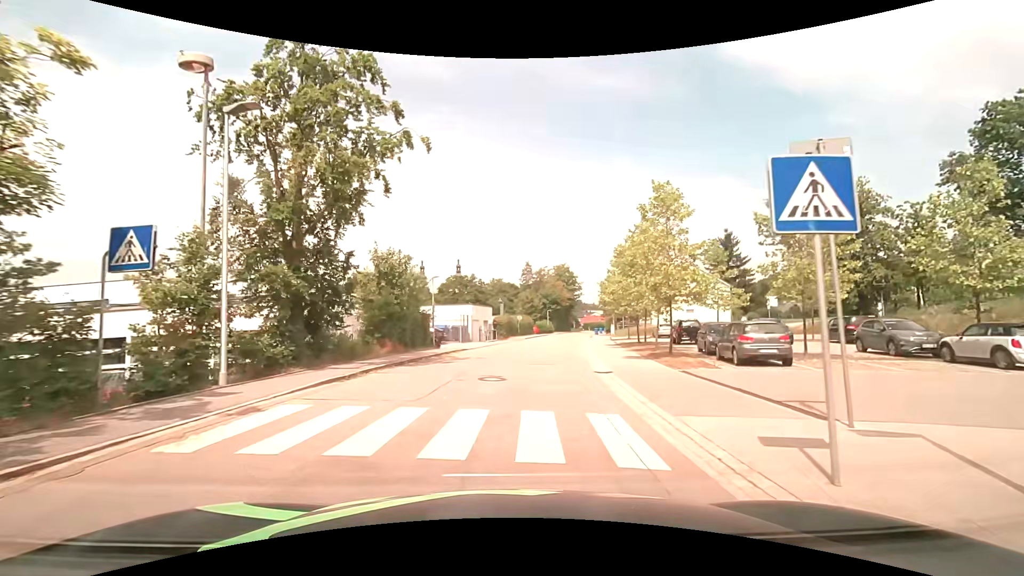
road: residential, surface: asphalt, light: Day
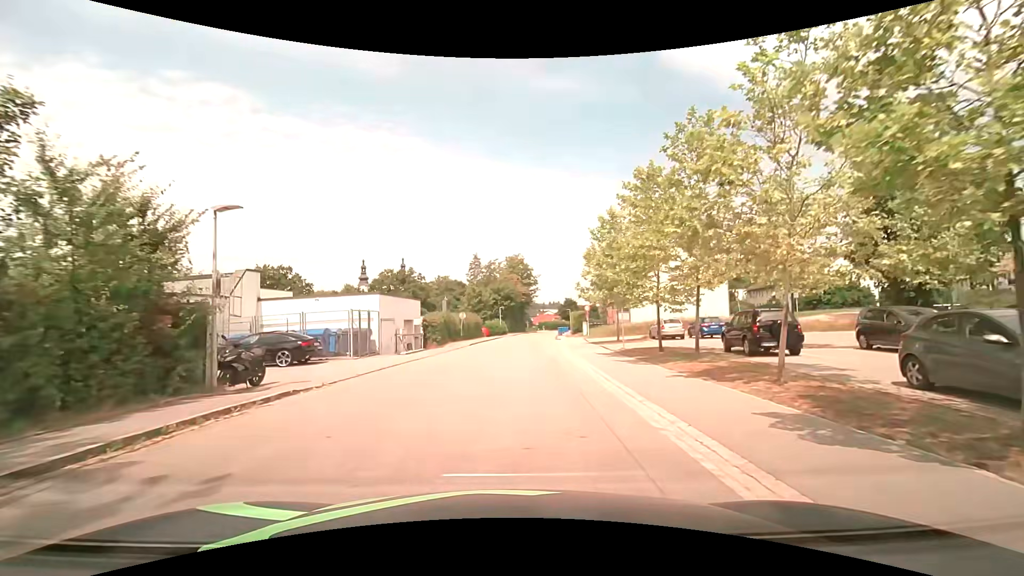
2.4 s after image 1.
(+0.9, +16.4) m; +6°
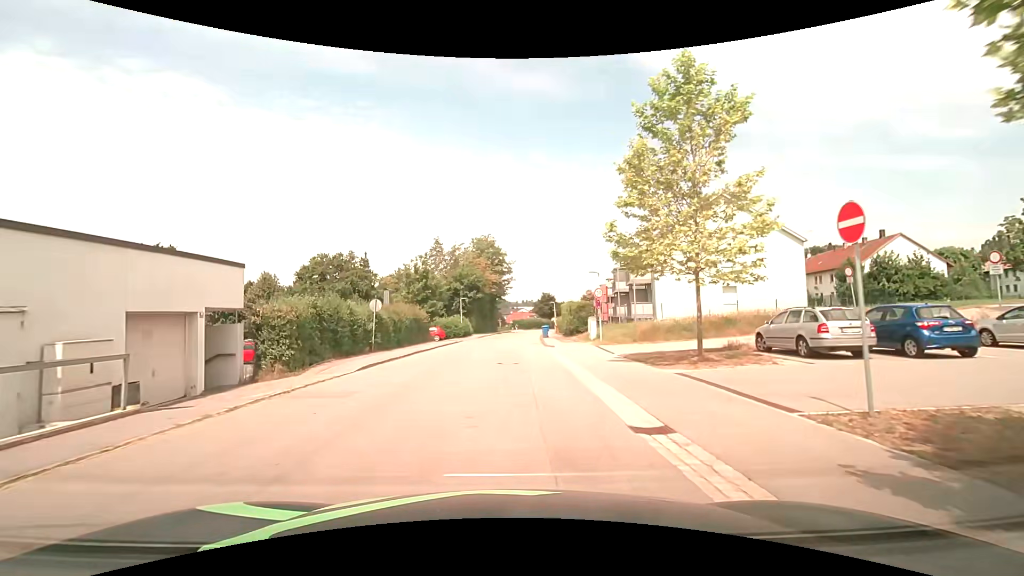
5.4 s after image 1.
(+0.8, +20.4) m; +2°
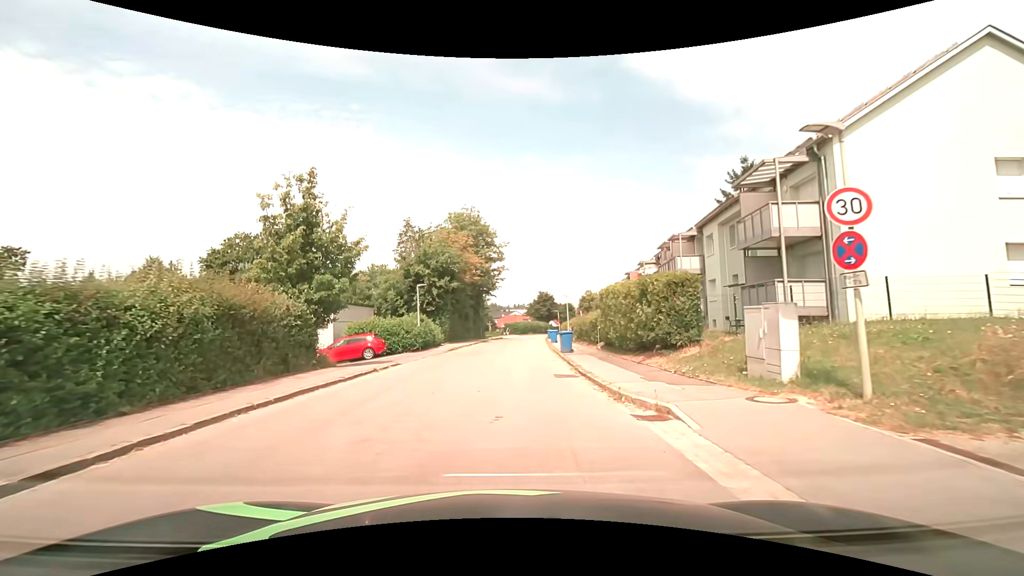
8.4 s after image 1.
(+0.4, +21.8) m; +2°
(0, +10) (0, +20) (+1, +30) (+1, +40) (+2, +50) (+2, +60) (+3, +70) (+4, +80) (+5, +90) (+7, +100) m
